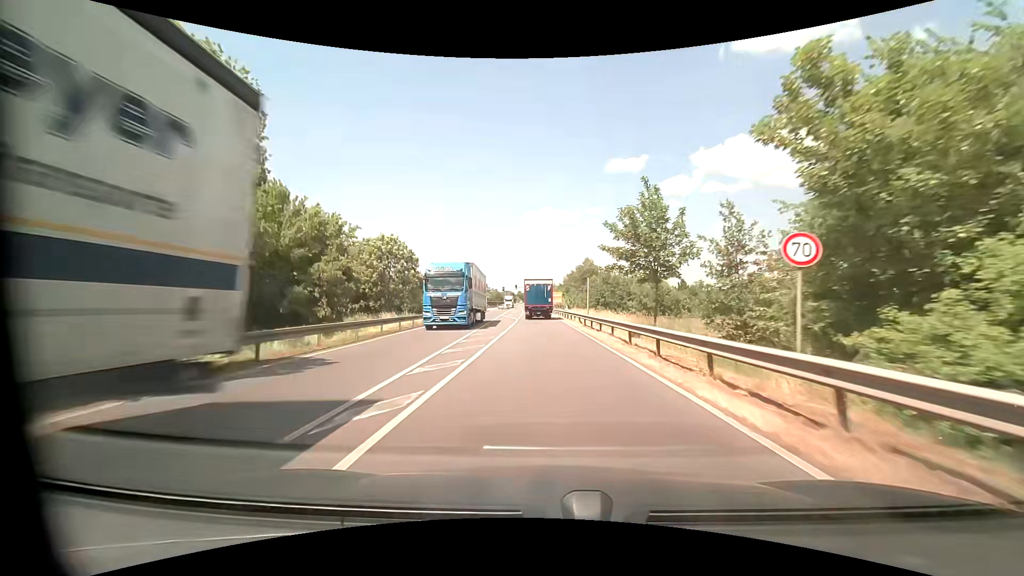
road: primary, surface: asphalt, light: Day
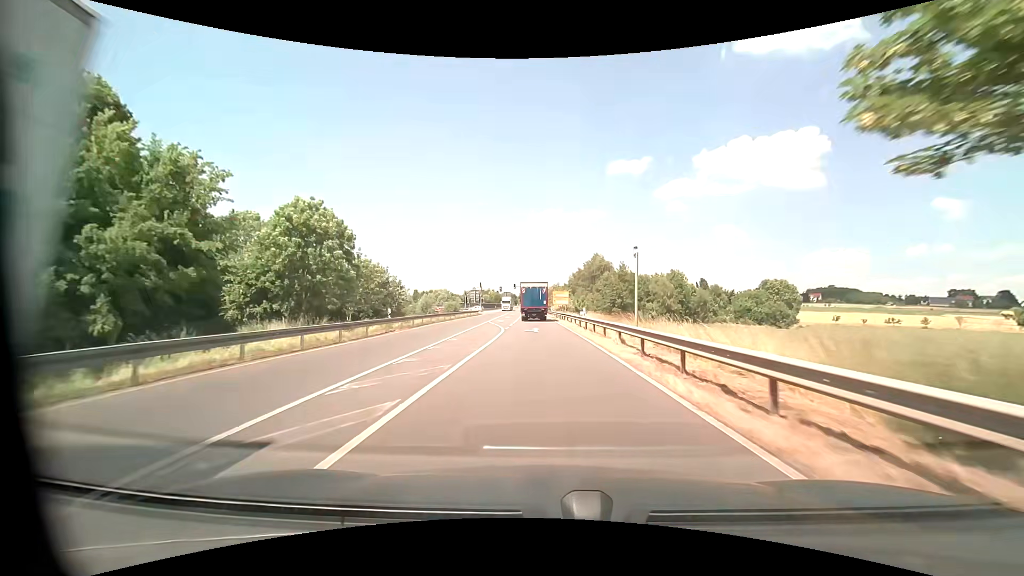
(0.0, +19.1) m; 0°
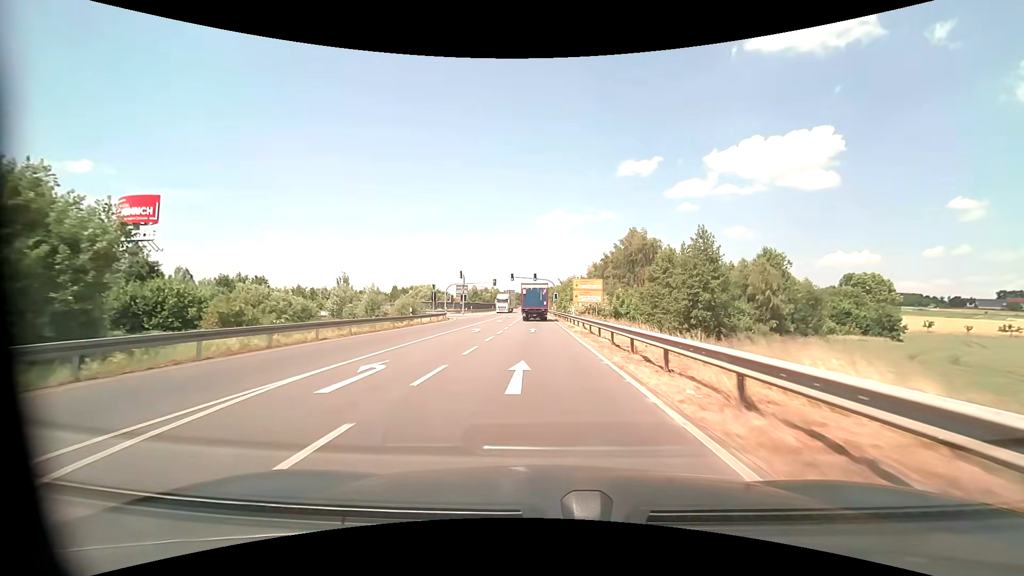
(-0.4, +40.1) m; -1°
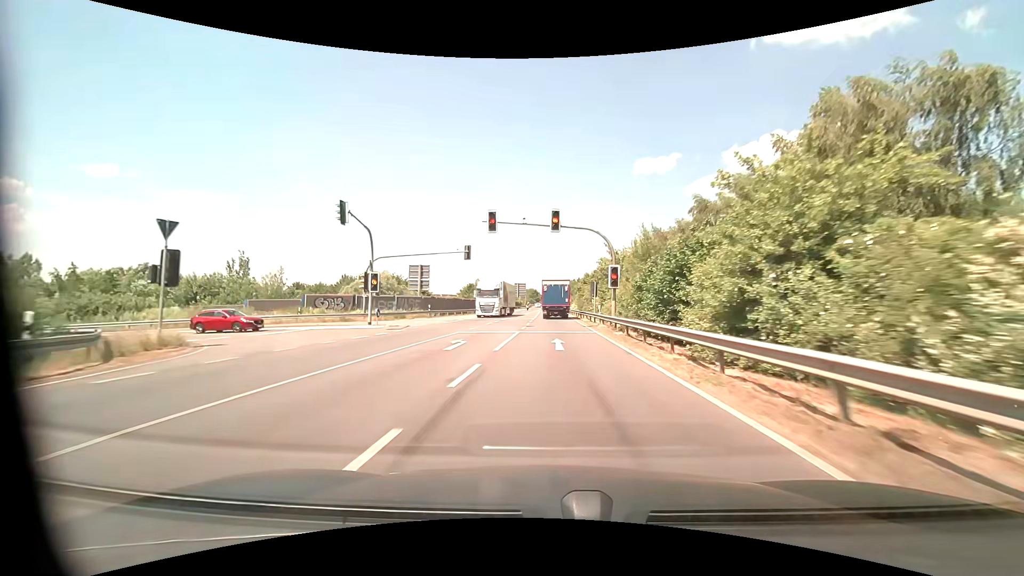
(-1.2, +53.2) m; -2°
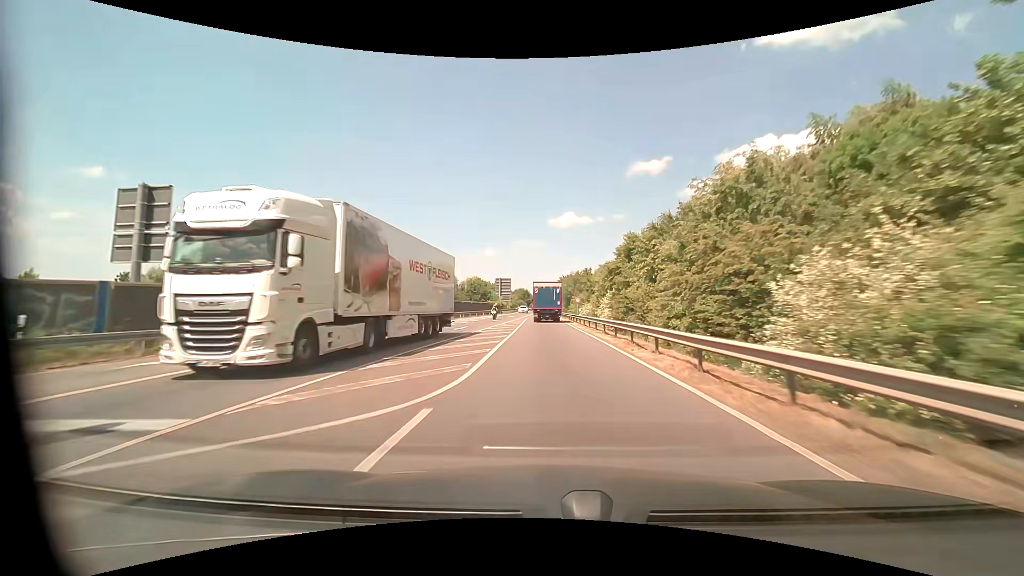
(+0.4, +43.1) m; +1°
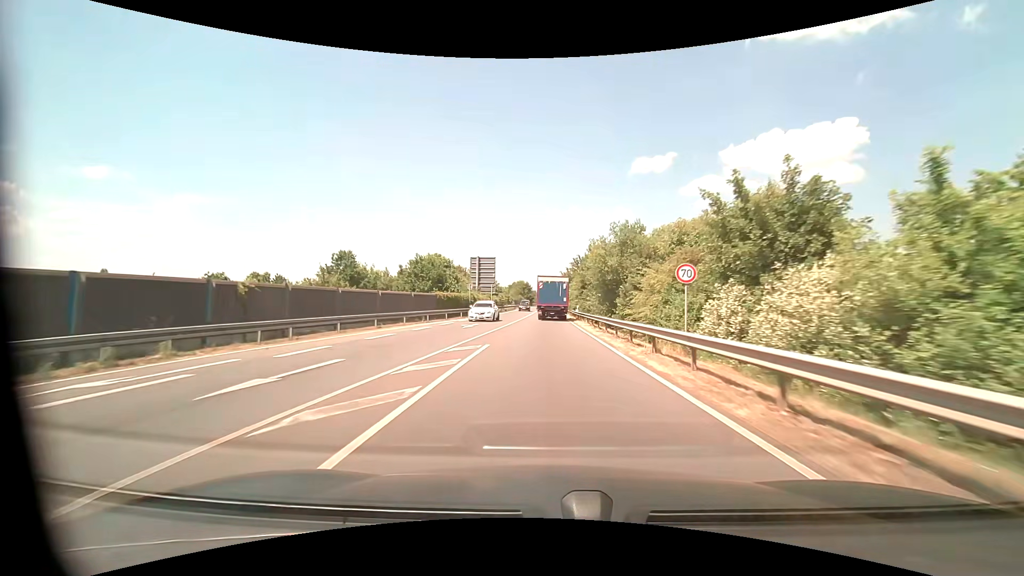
(0.0, +44.4) m; 0°
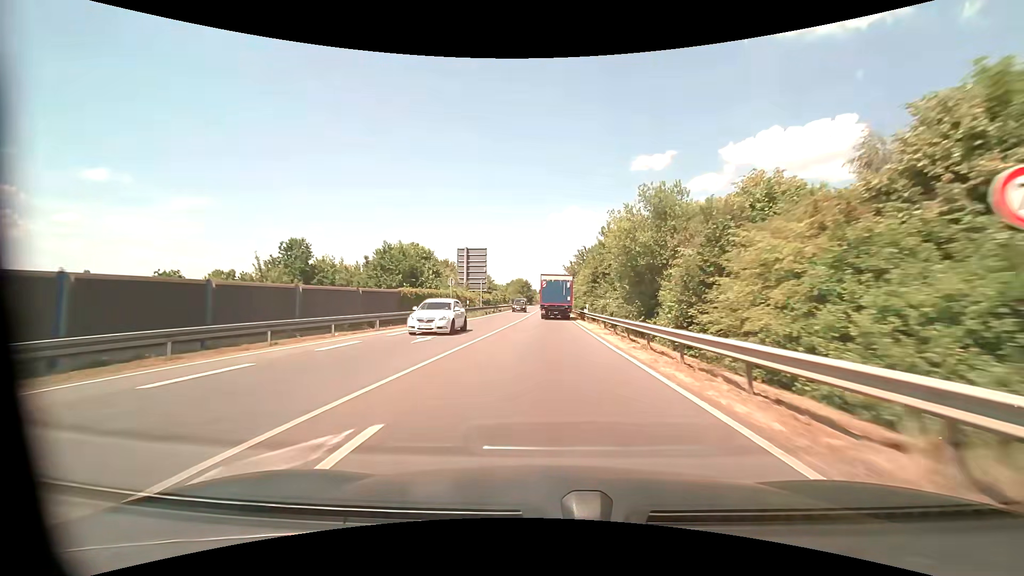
(0.0, +10.7) m; 0°
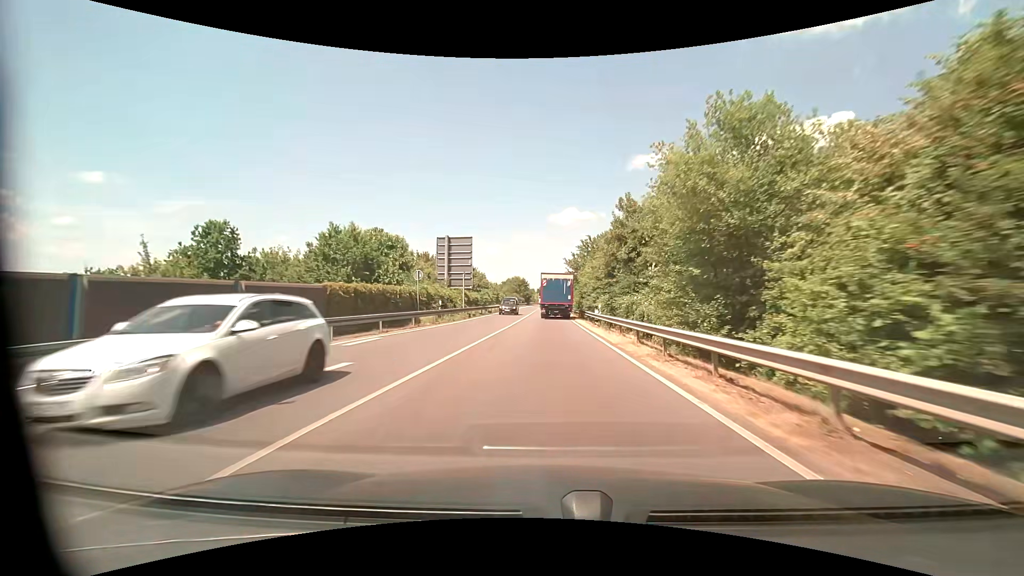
(0.0, +10.3) m; 0°
(0, +10) (0, +20) (0, +30) (0, +40) (0, +50) (+1, +60) (+1, +70) (+1, +80) (+1, +90) (+1, +100) m
